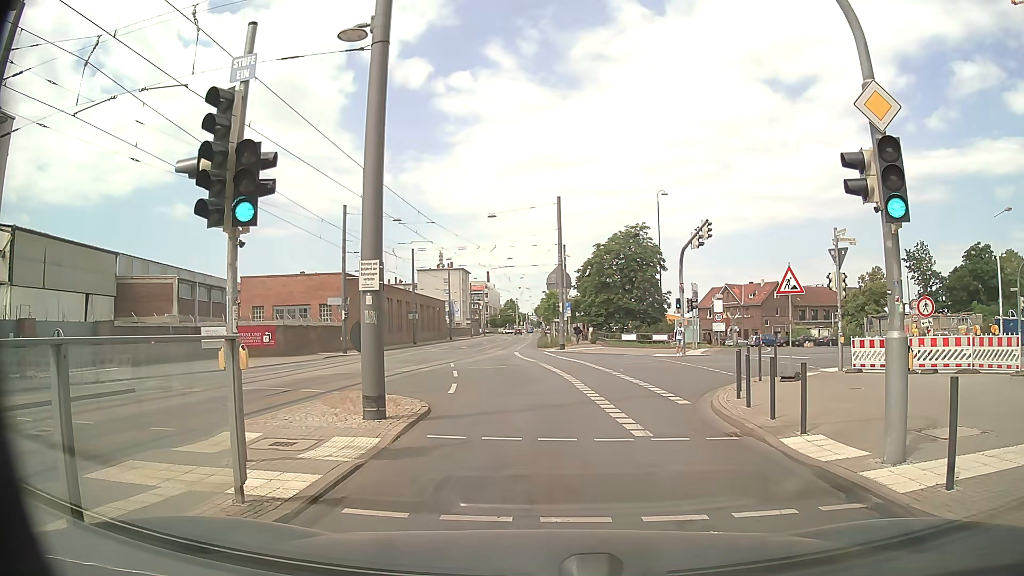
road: secondary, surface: asphalt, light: Day
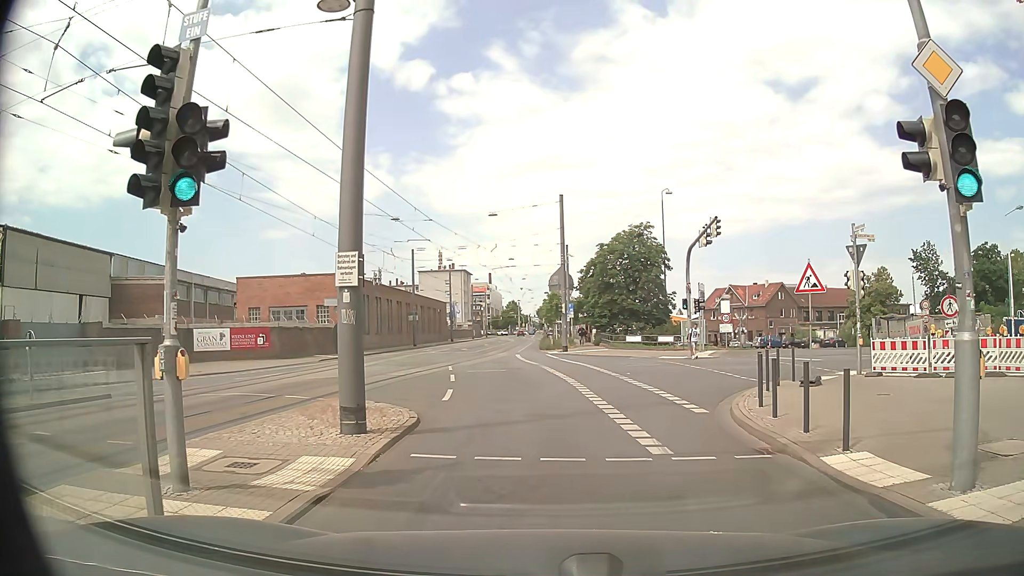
(0.0, +1.4) m; +1°
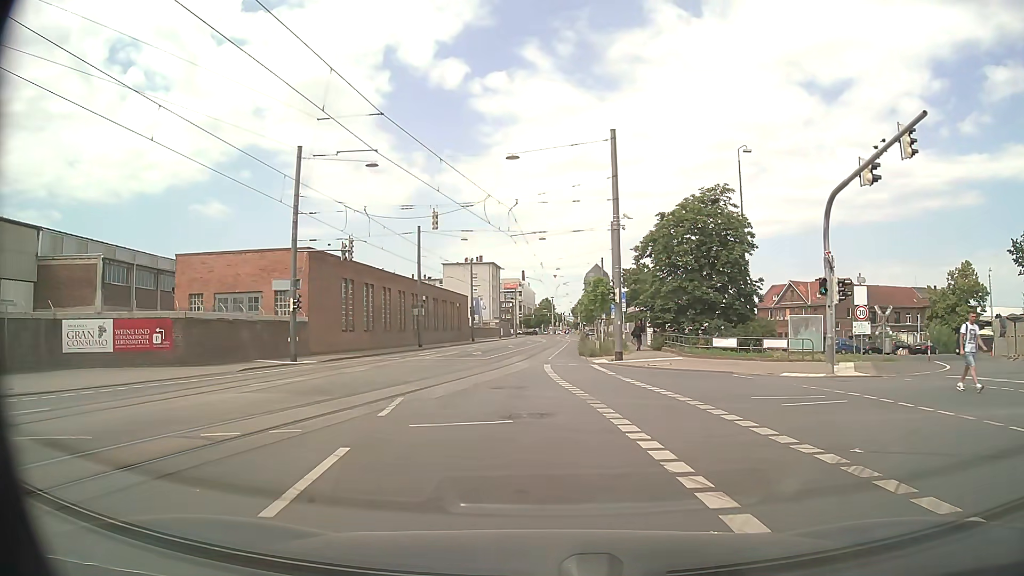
(-0.3, +15.6) m; -2°
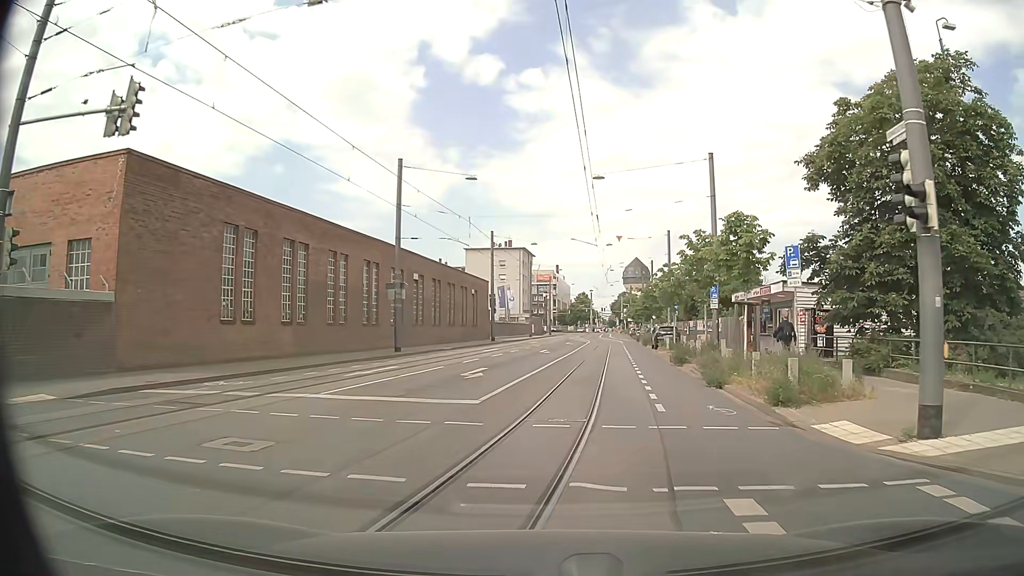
(-1.2, +22.5) m; -4°
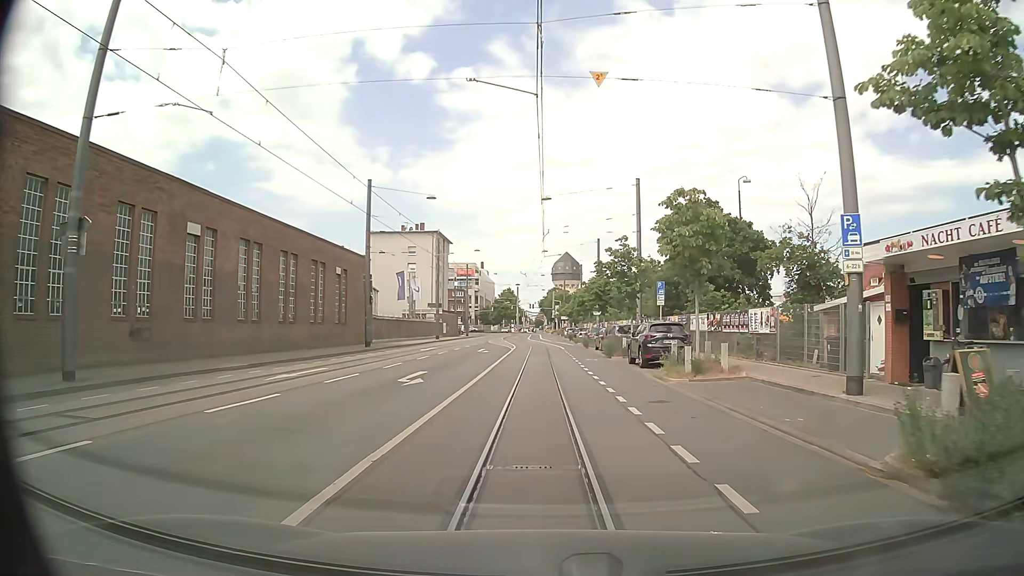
(+1.6, +22.5) m; +7°
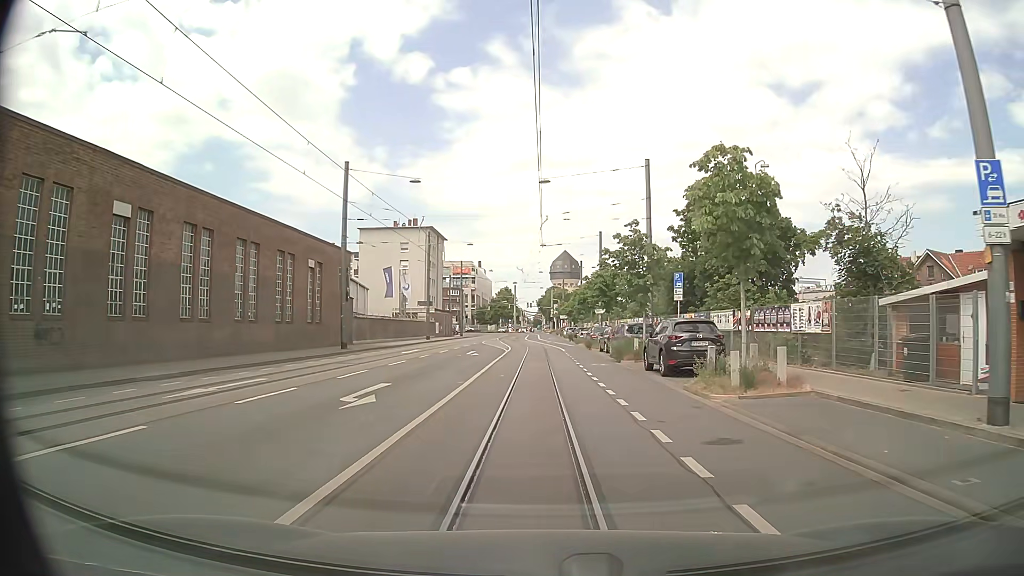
(0.0, +4.8) m; 0°
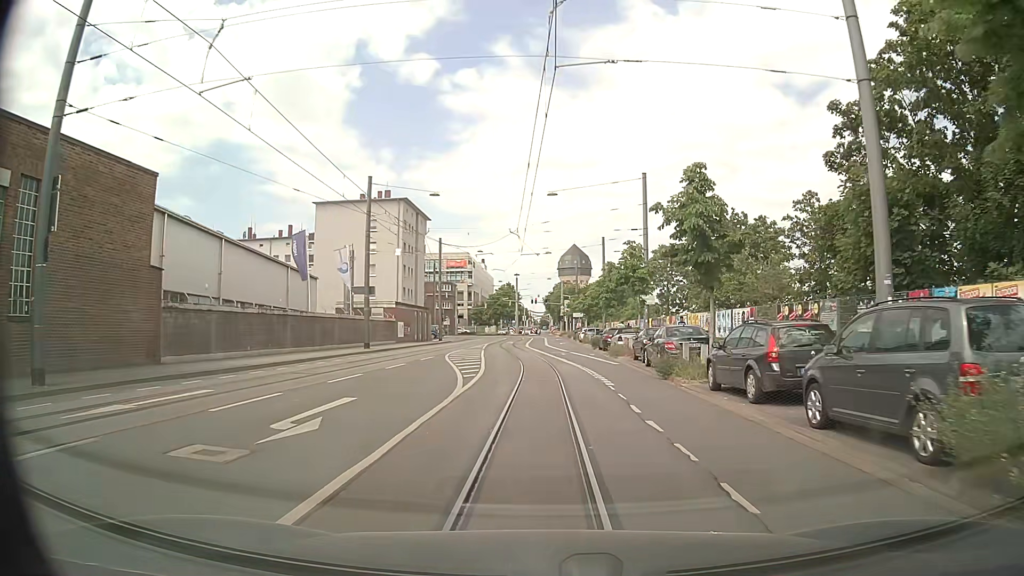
(-0.1, +25.3) m; -1°
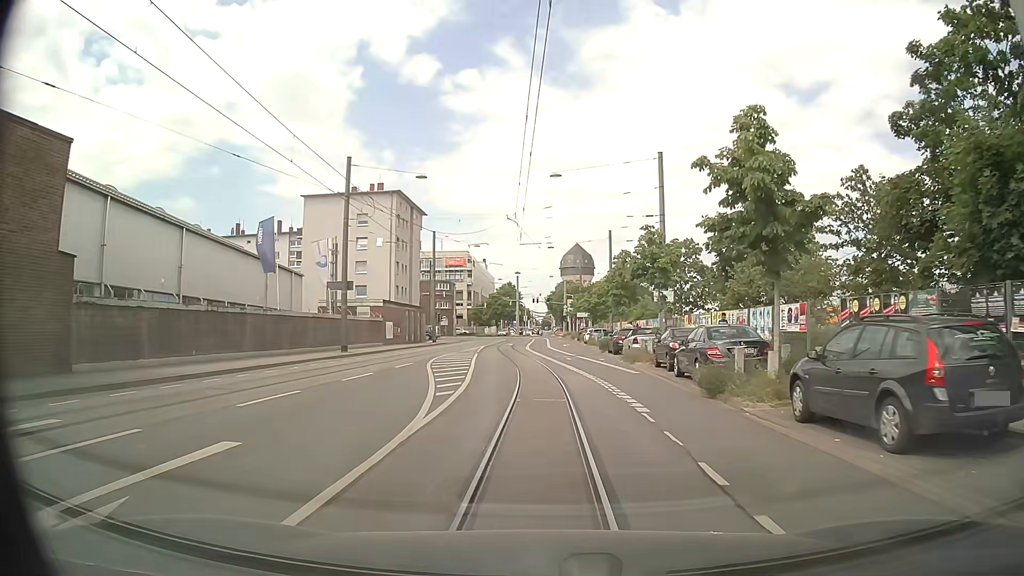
(+0.1, +5.1) m; +1°
(0, +10) (0, +20) (-1, +30) (-2, +40) (-3, +50) (-3, +60) (-3, +70) (-3, +80) (-3, +90) (-6, +99) m
